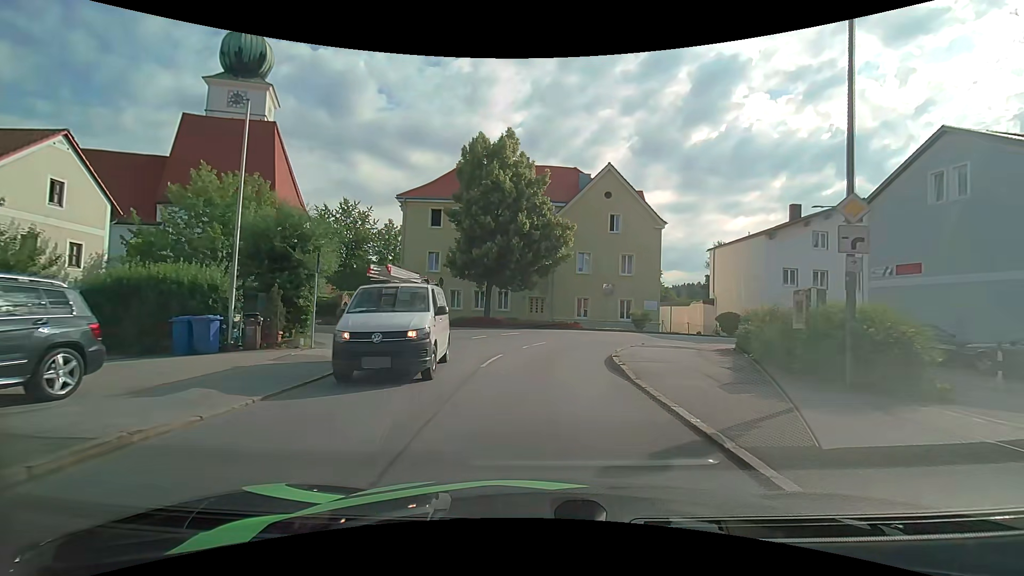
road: unclassified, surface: asphalt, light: Day
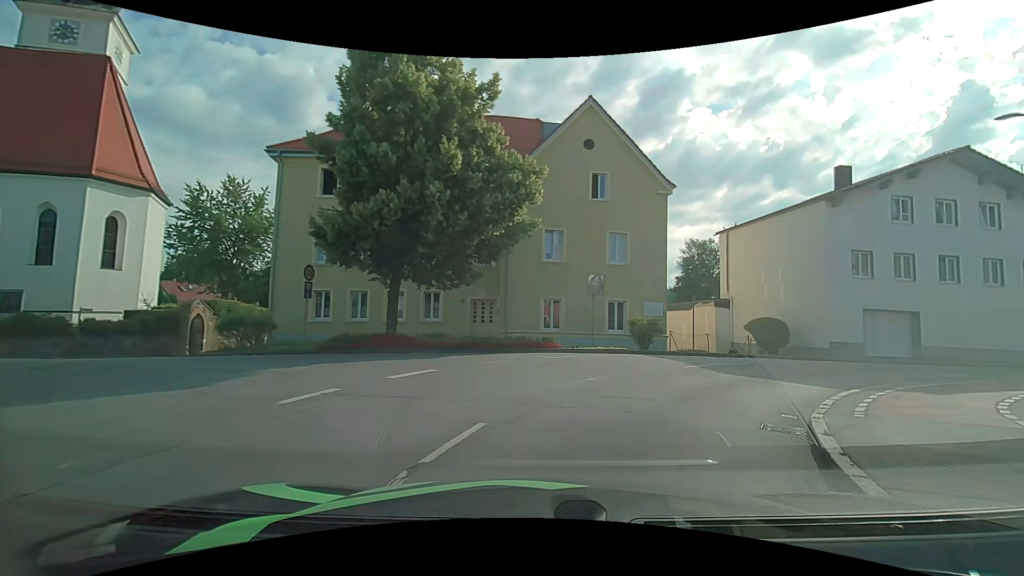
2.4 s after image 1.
(+0.3, +14.0) m; +5°
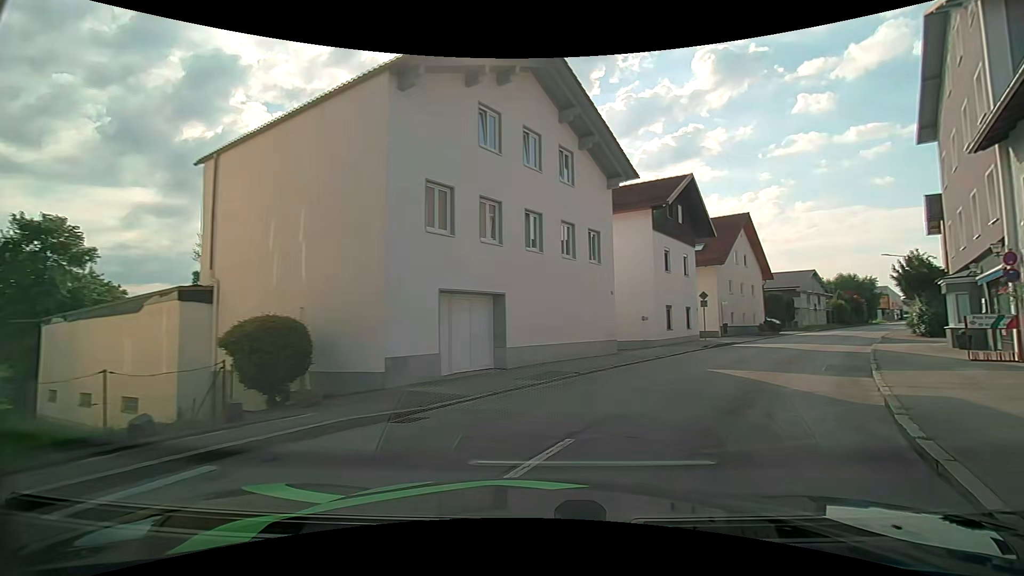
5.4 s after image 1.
(+6.3, +15.4) m; +50°
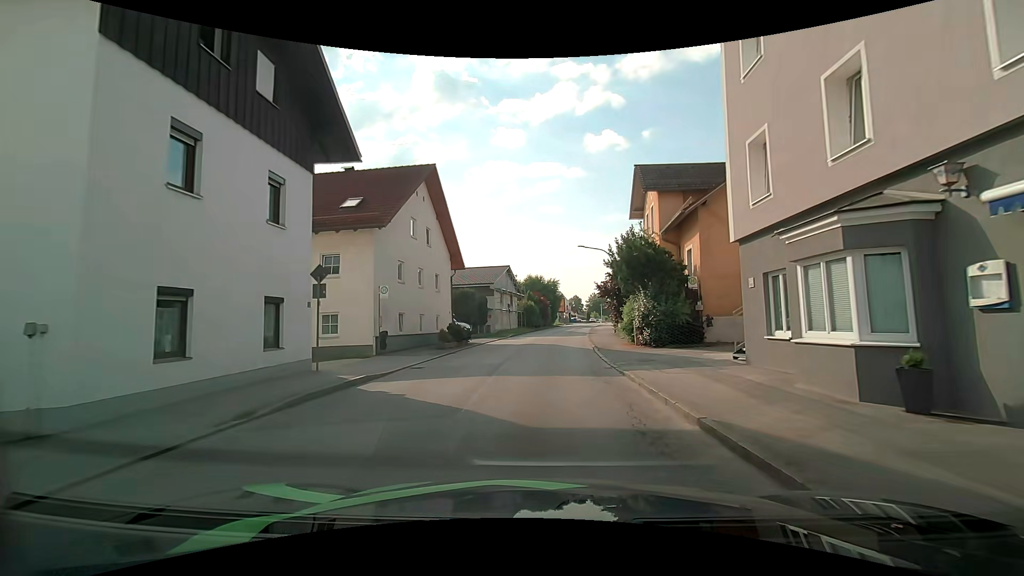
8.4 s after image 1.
(+6.8, +17.2) m; +31°
